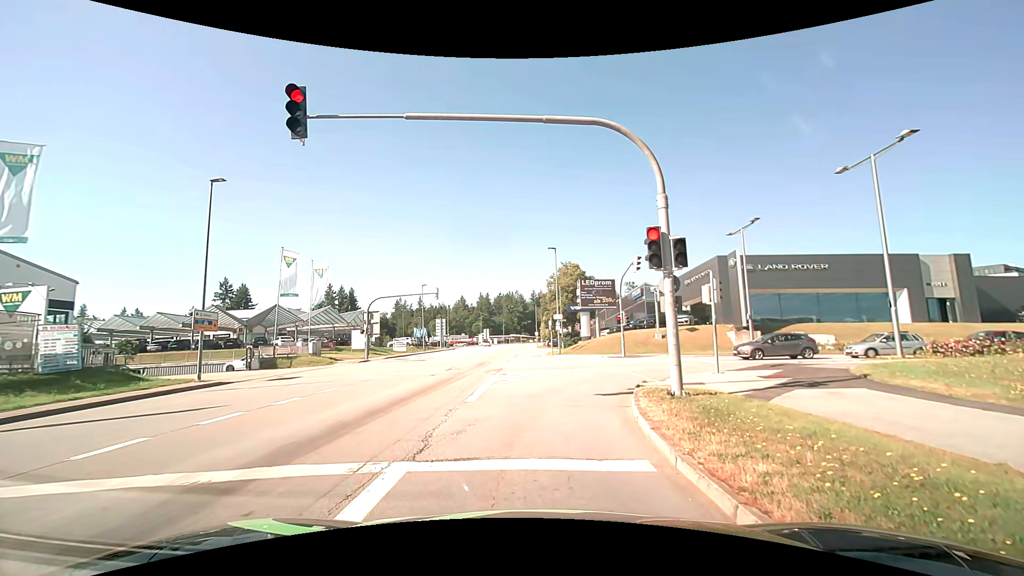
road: tertiary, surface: asphalt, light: Day
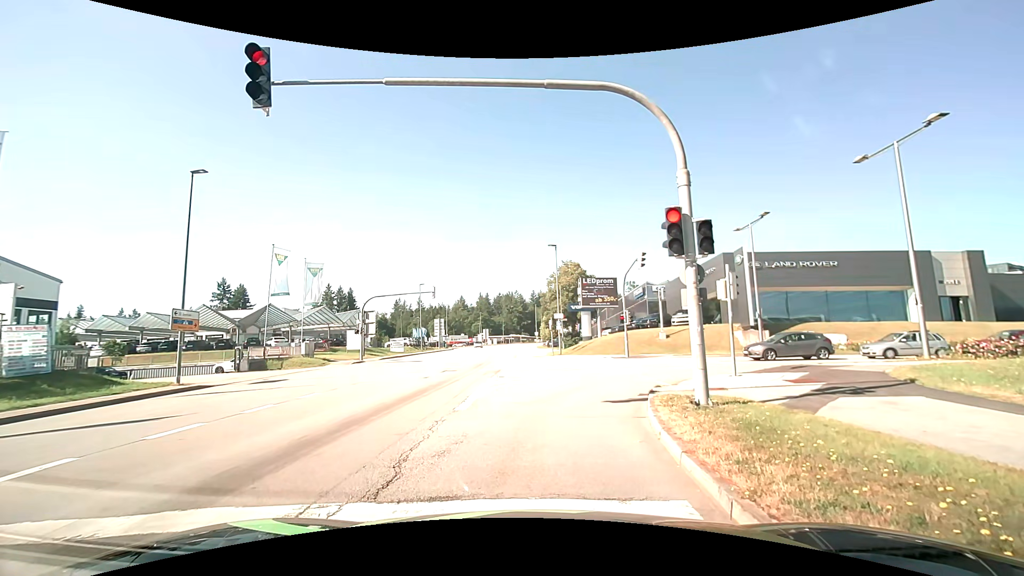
(0.0, +1.3) m; +1°
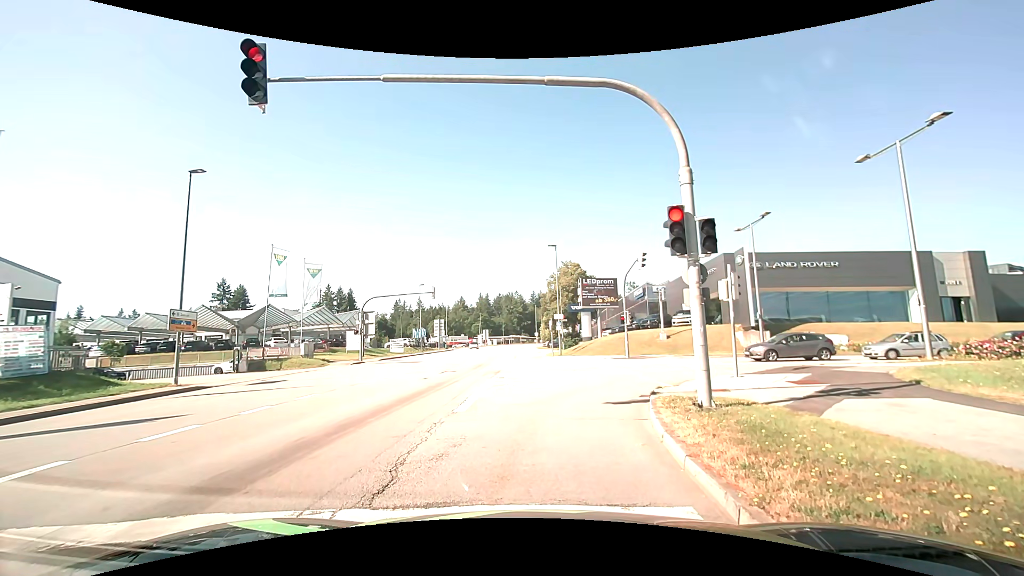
(0.0, +0.2) m; 0°
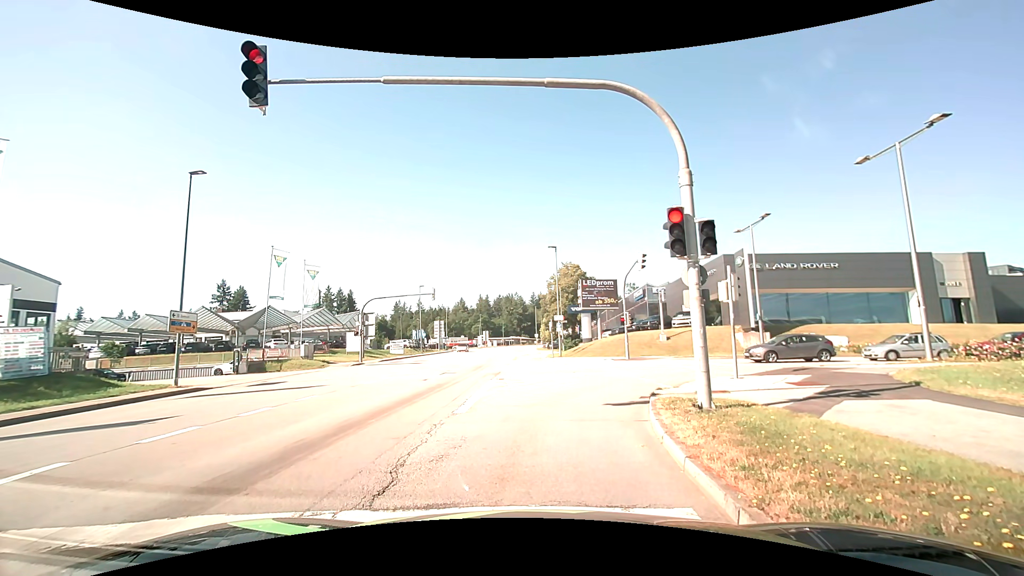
(0.0, +0.1) m; 0°
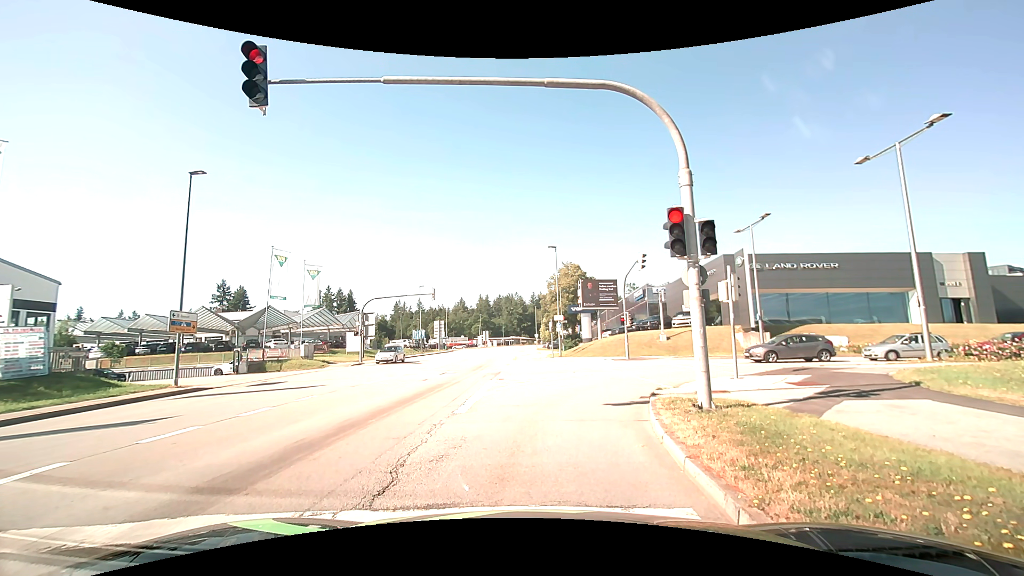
(0.0, 0.0) m; 0°
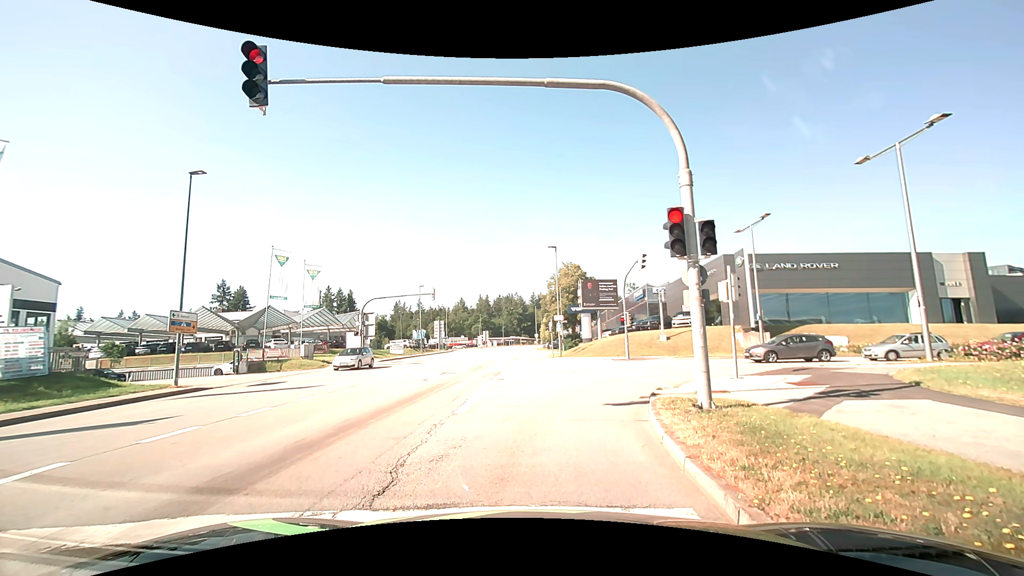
(0.0, 0.0) m; 0°
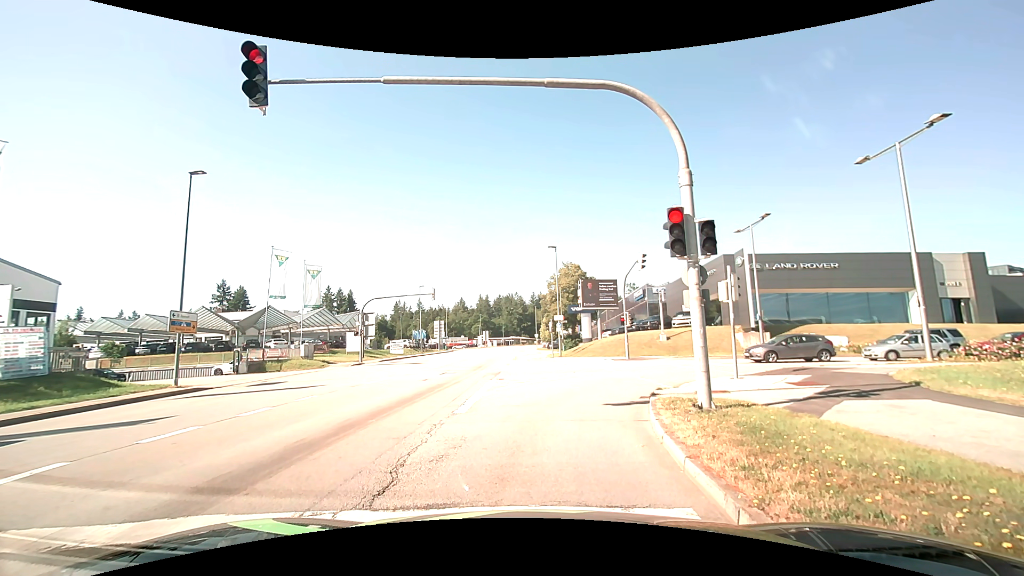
(0.0, 0.0) m; 0°
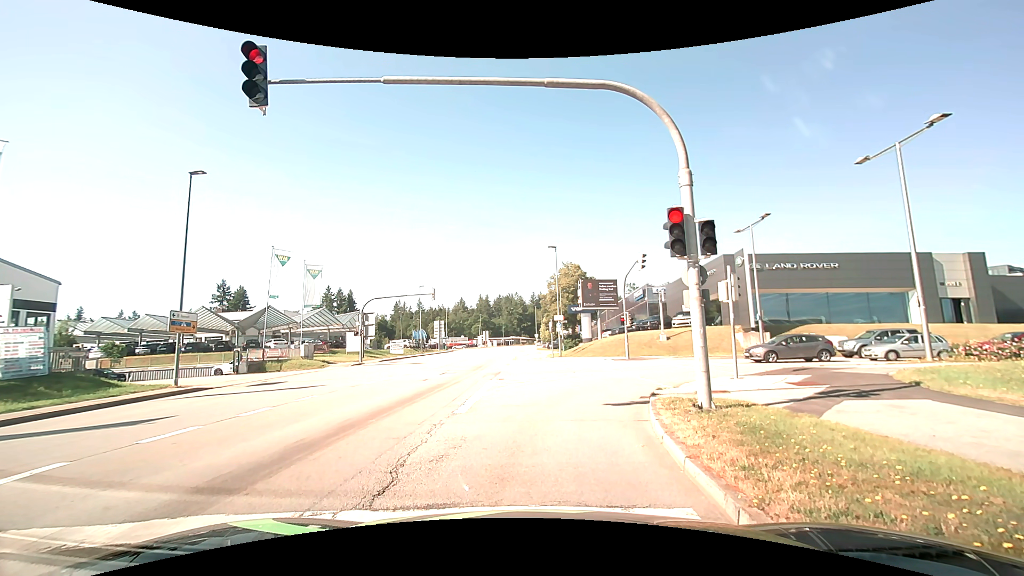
(0.0, 0.0) m; 0°
(0, +10) (+3, +20) (+10, +25) (+20, +27) (+30, +26) (+40, +25) (+50, +24) (+60, +22) (+70, +20) (+79, +17) m
